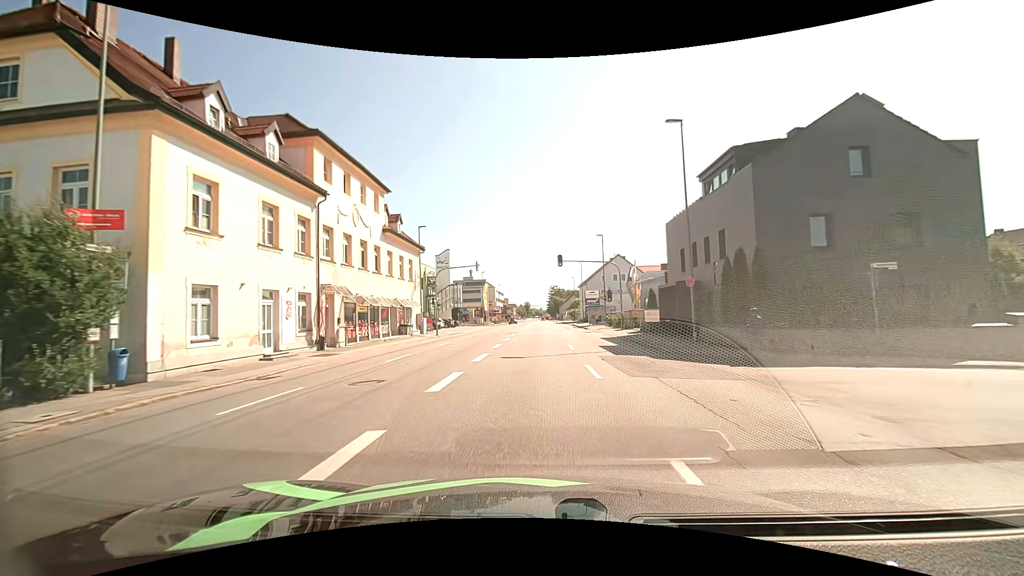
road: tertiary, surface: asphalt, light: Day
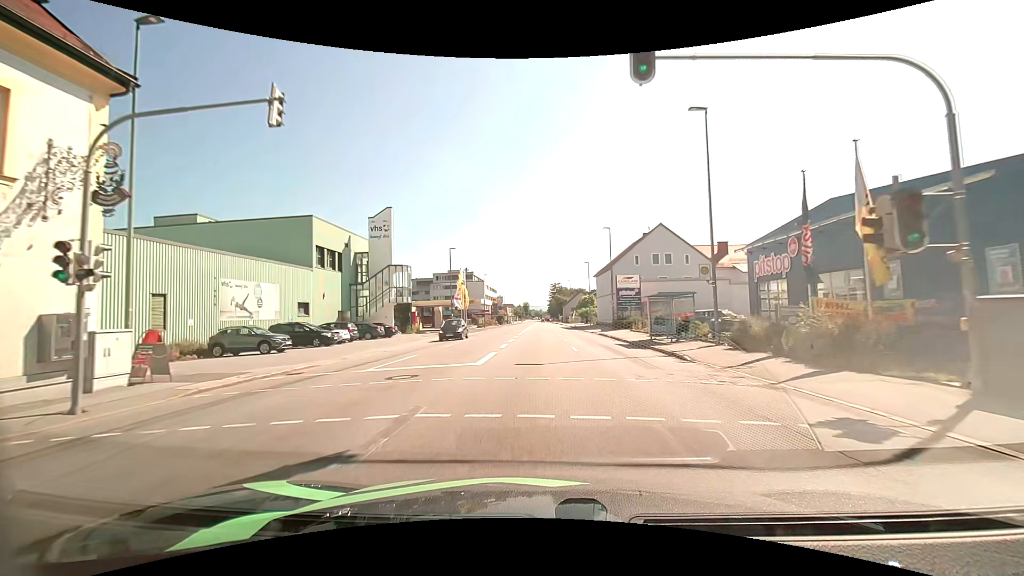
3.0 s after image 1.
(-0.1, +34.5) m; 0°
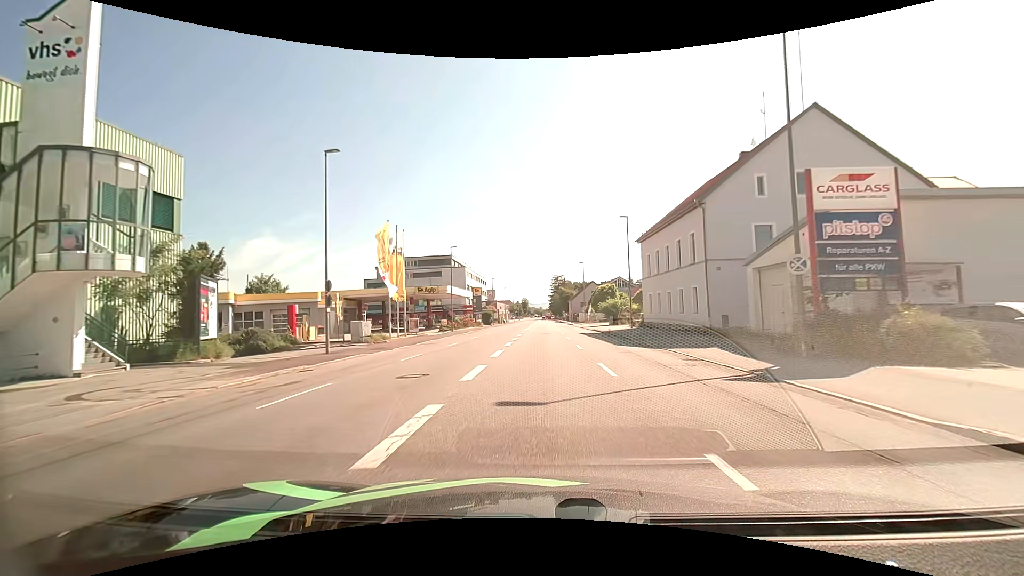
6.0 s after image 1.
(0.0, +36.0) m; 0°
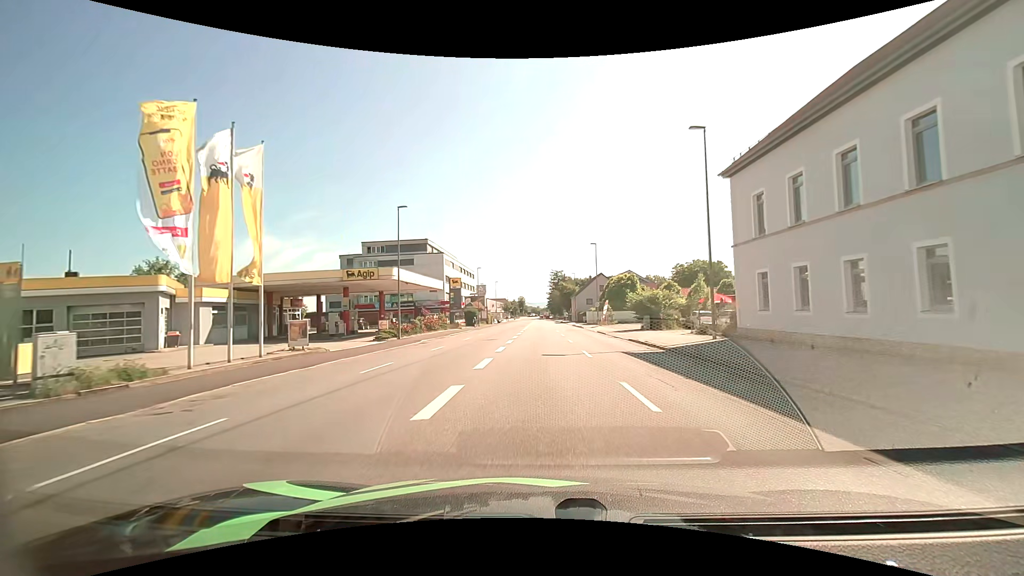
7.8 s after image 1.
(+0.1, +21.9) m; 0°
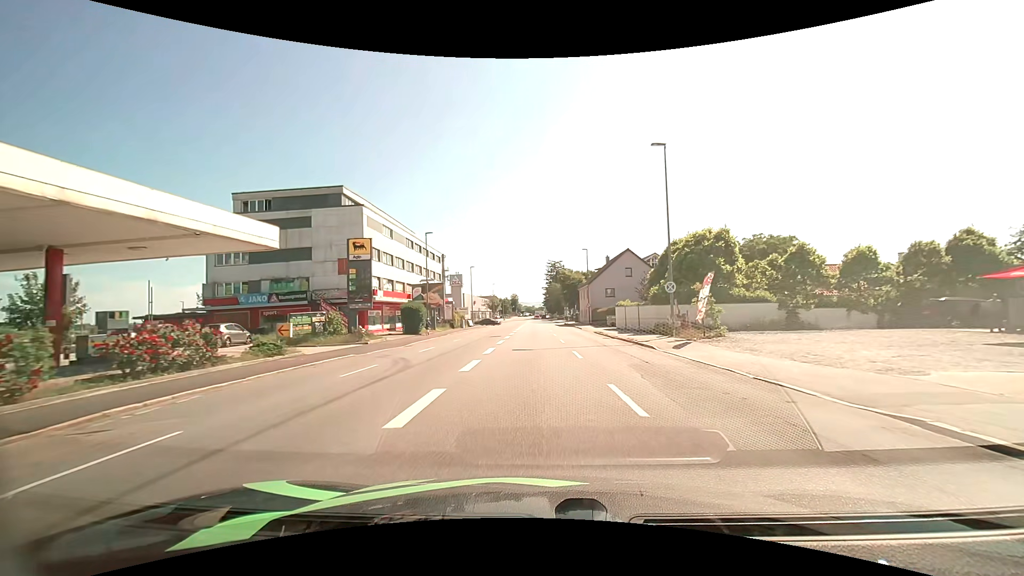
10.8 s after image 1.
(+0.1, +36.7) m; +1°
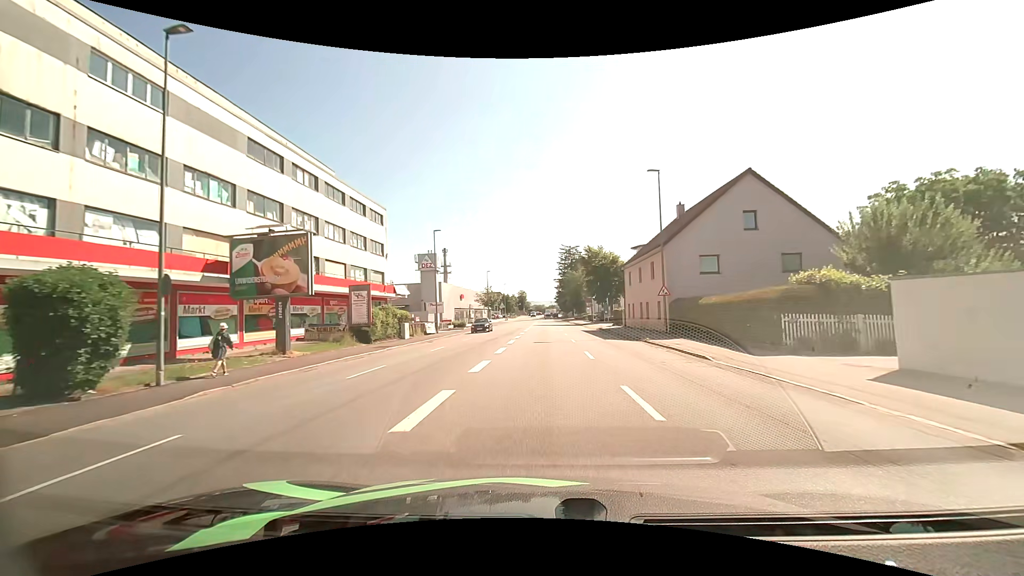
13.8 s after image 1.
(-0.5, +36.4) m; -2°
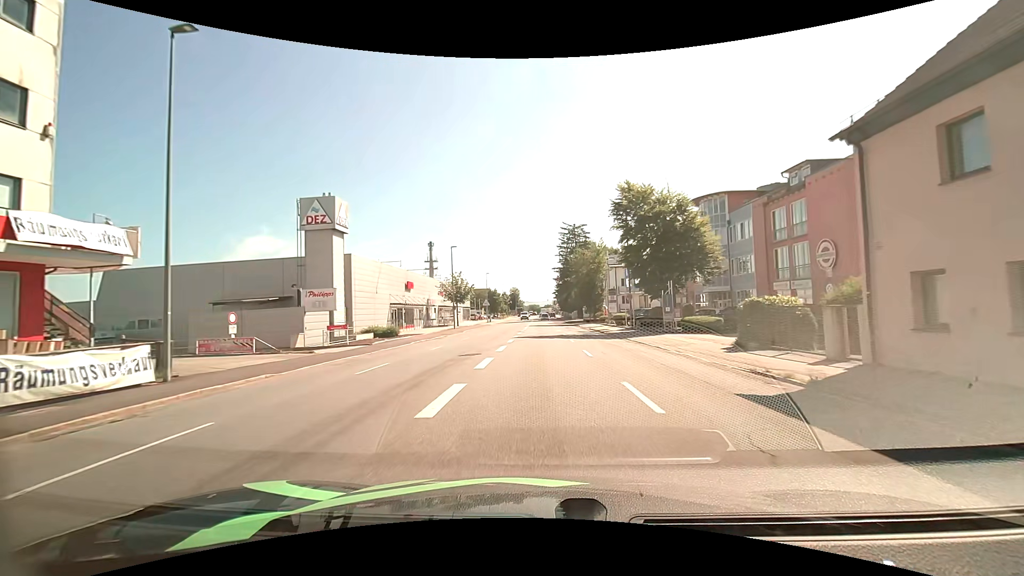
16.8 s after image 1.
(+0.3, +35.4) m; +1°
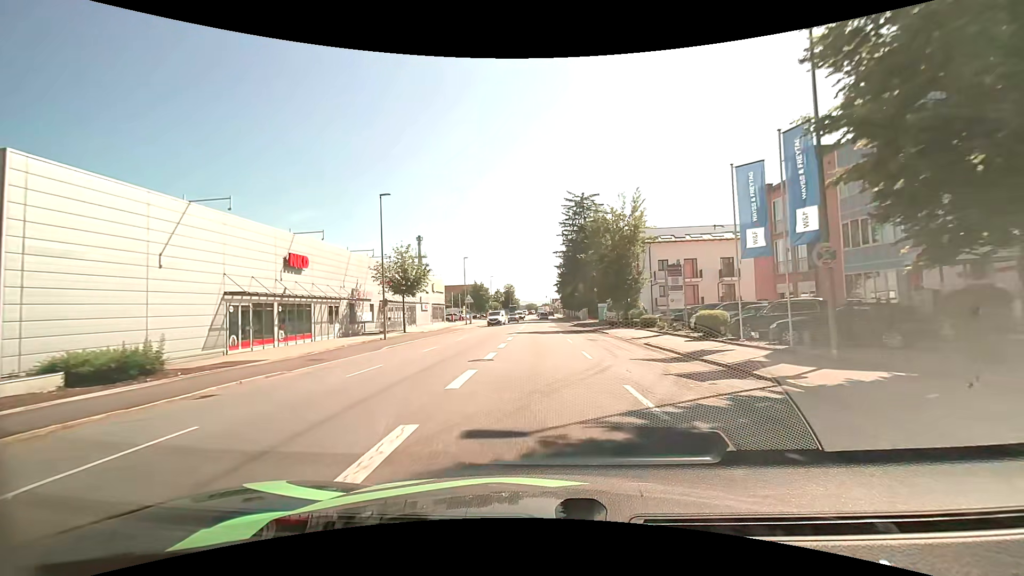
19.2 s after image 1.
(+0.1, +27.4) m; 0°
(0, +10) (0, +20) (0, +30) (0, +40) (+1, +50) (+1, +60) (0, +70) (0, +80) (0, +90) (0, +100) m
